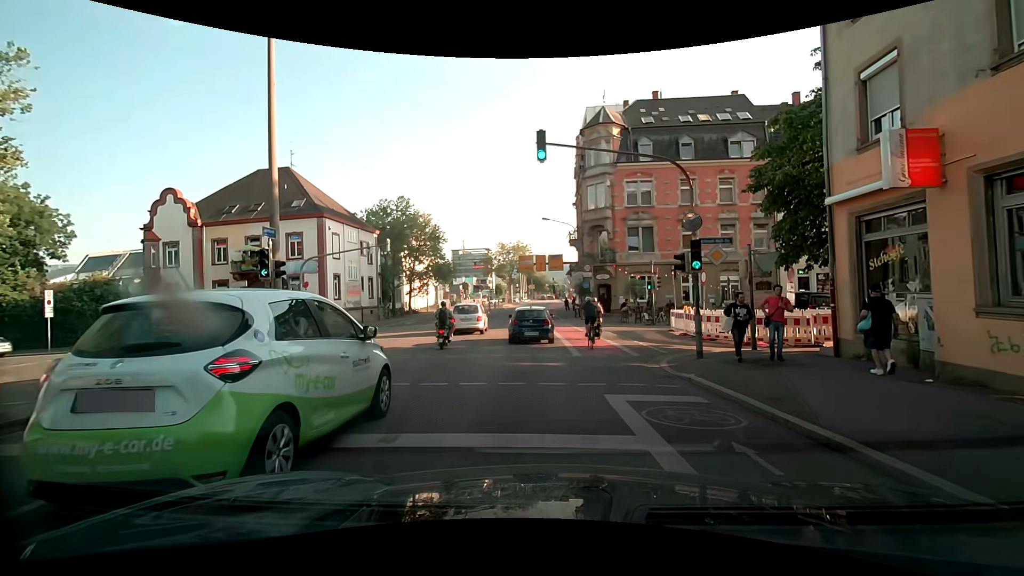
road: secondary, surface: asphalt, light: Day
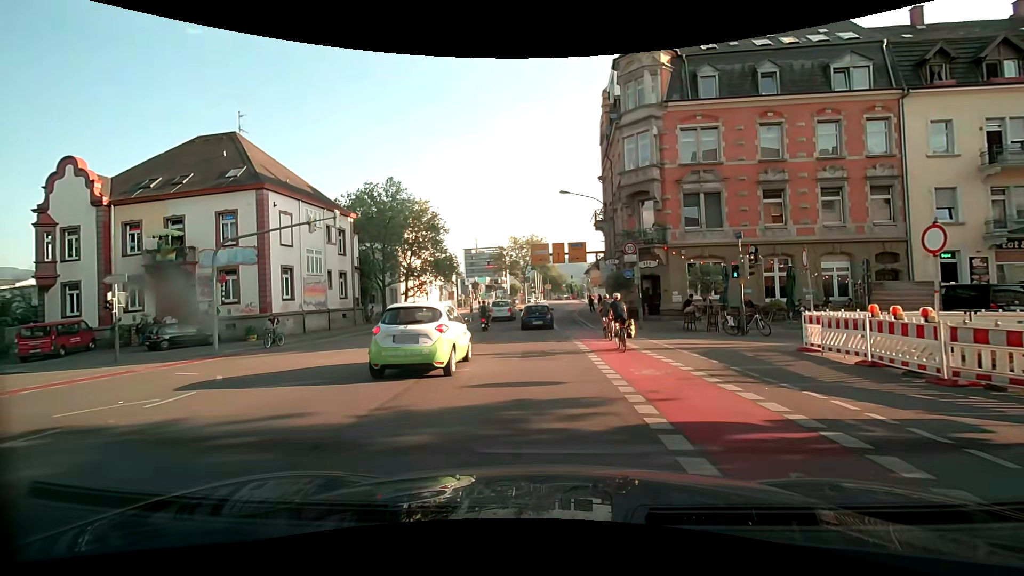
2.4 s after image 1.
(-0.5, +12.0) m; -3°
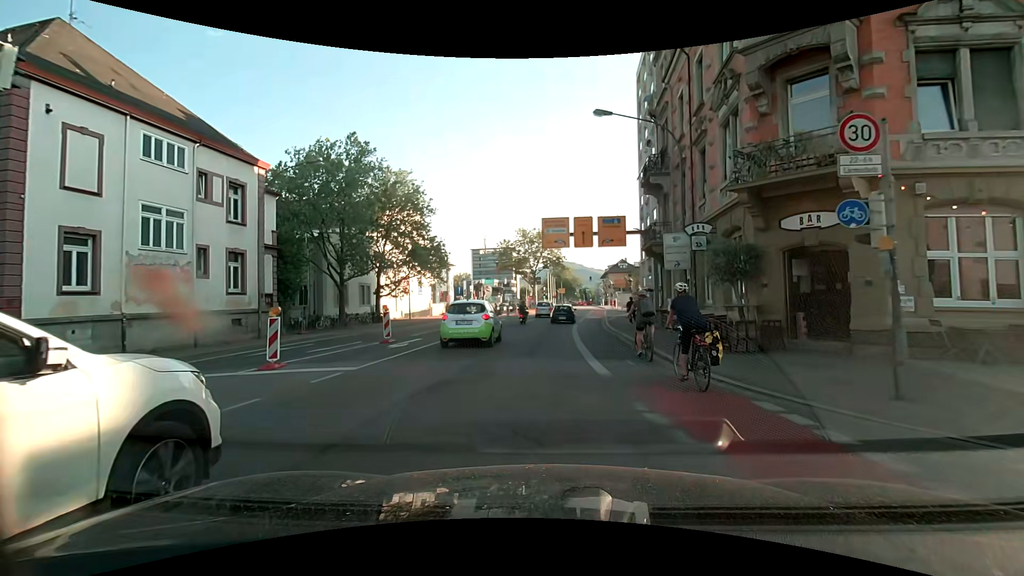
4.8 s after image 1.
(-0.3, +16.6) m; -2°
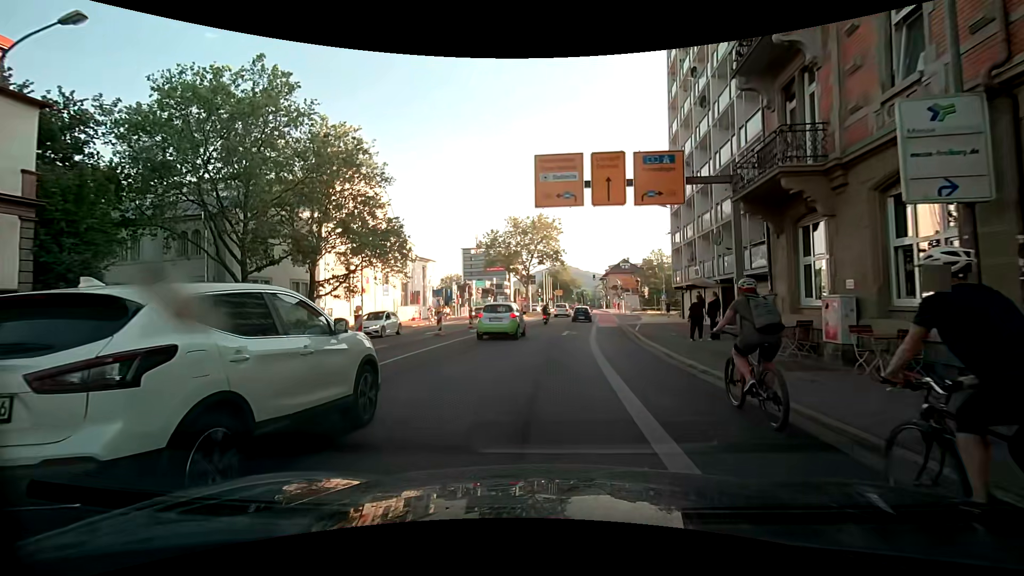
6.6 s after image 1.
(+0.1, +14.2) m; +1°
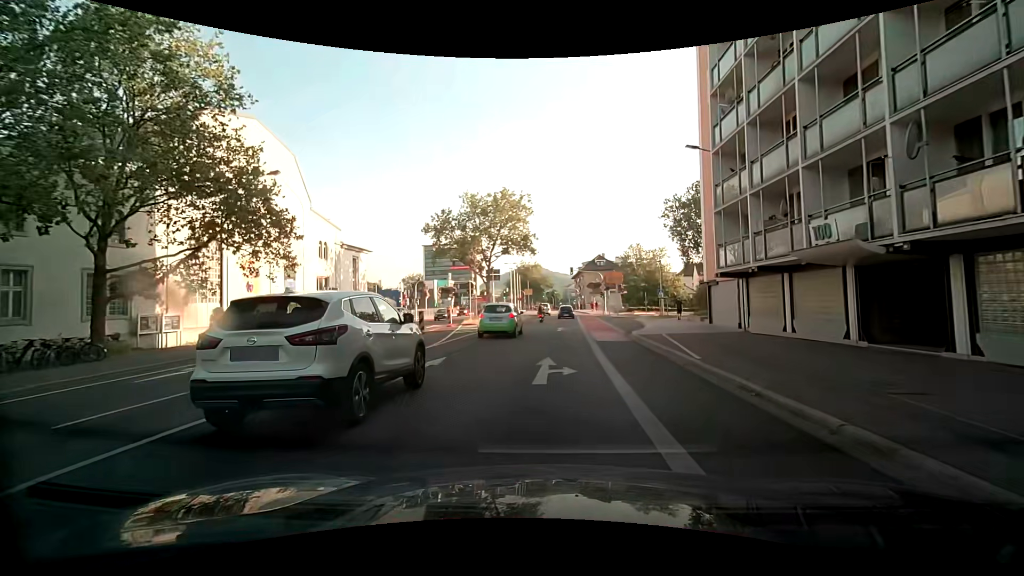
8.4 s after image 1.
(+0.2, +15.6) m; +4°
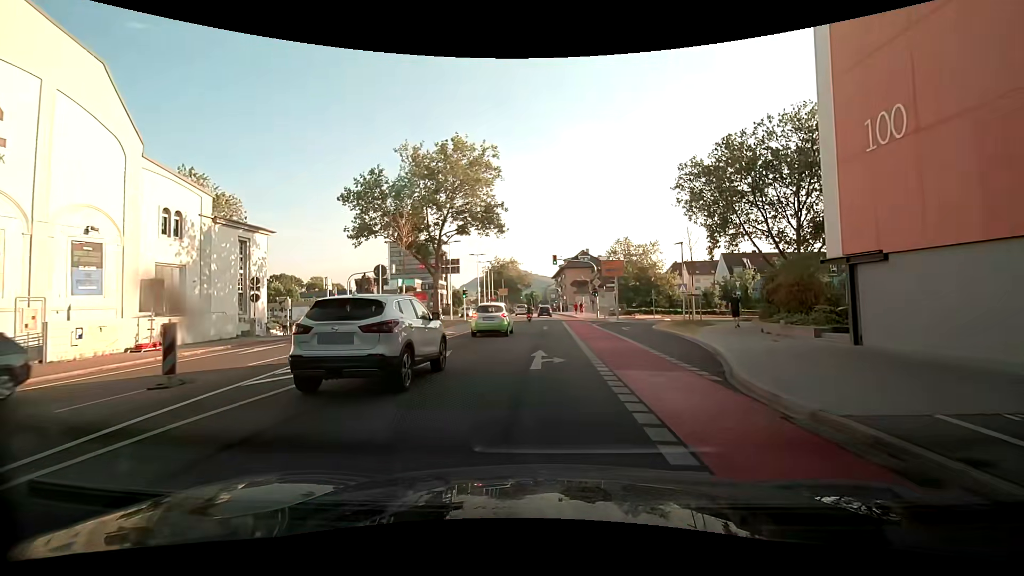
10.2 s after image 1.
(+0.2, +17.0) m; +1°
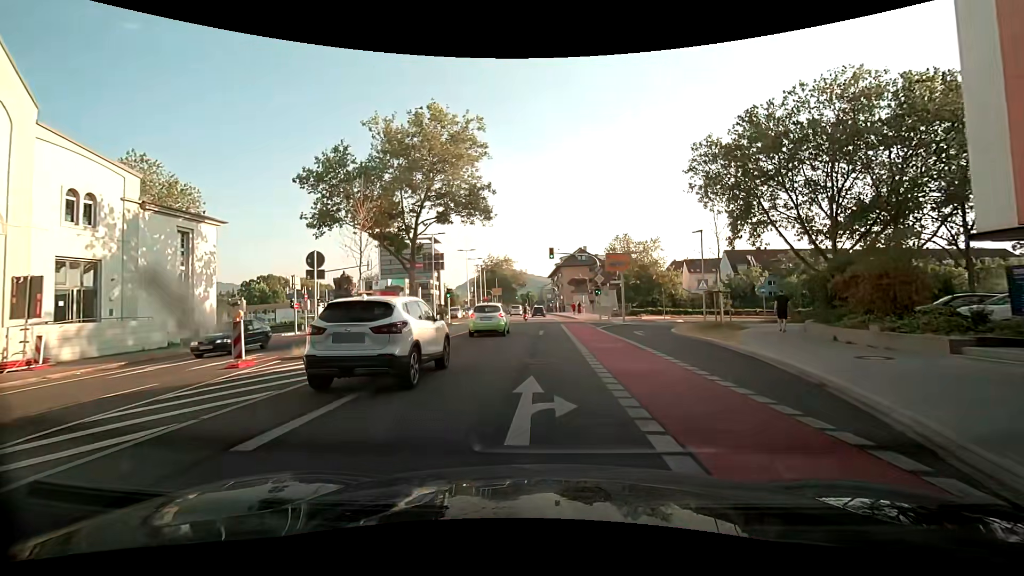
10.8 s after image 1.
(+0.1, +5.9) m; +2°
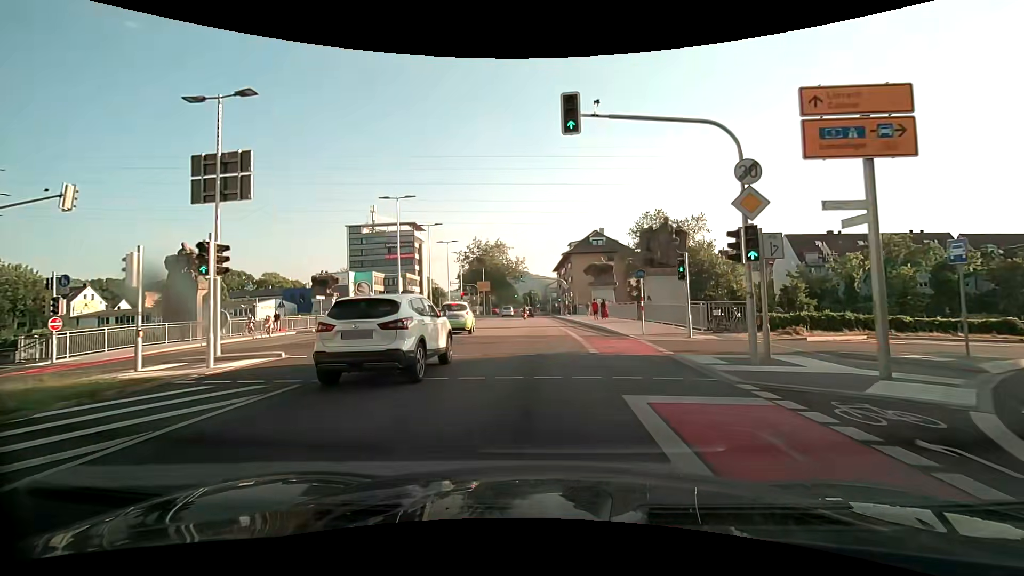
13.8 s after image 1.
(0.0, +30.1) m; 0°
(0, +10) (0, +20) (0, +30) (-1, +40) (-1, +50) (-2, +60) (-2, +70) (-3, +80) (-5, +90) (-6, +100) m
